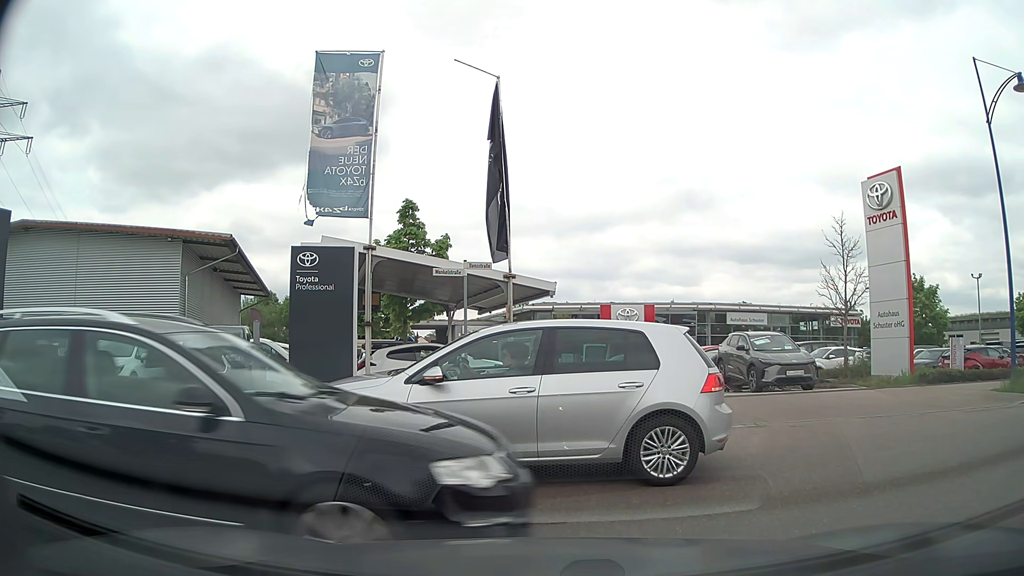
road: tertiary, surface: asphalt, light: Day
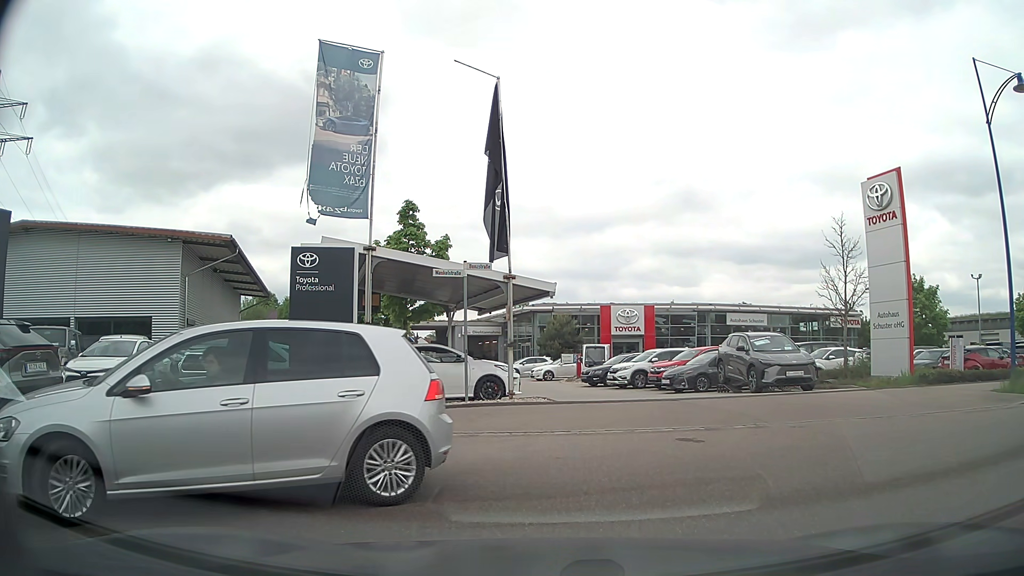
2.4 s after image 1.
(0.0, 0.0) m; 0°
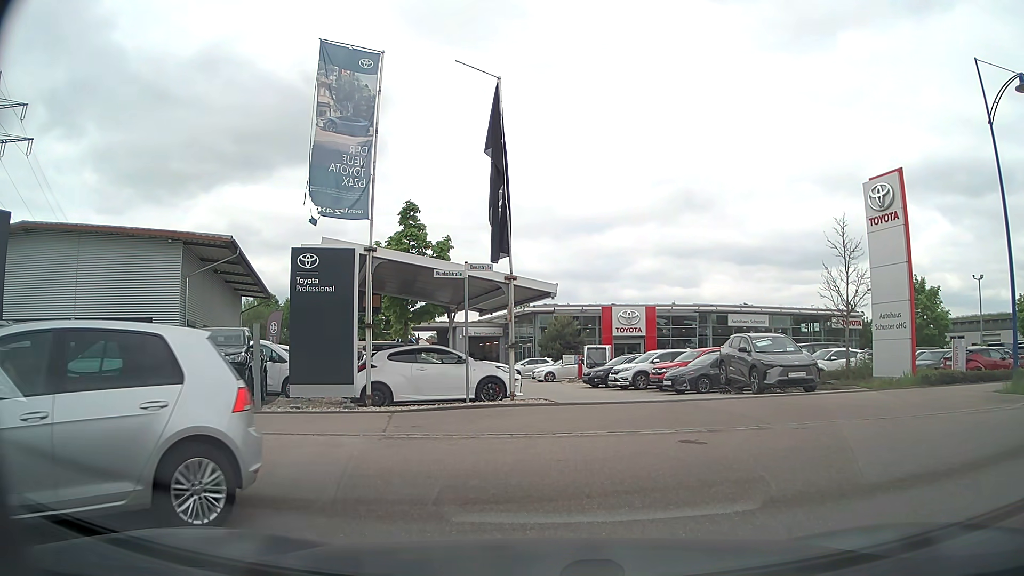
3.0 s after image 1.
(0.0, 0.0) m; 0°
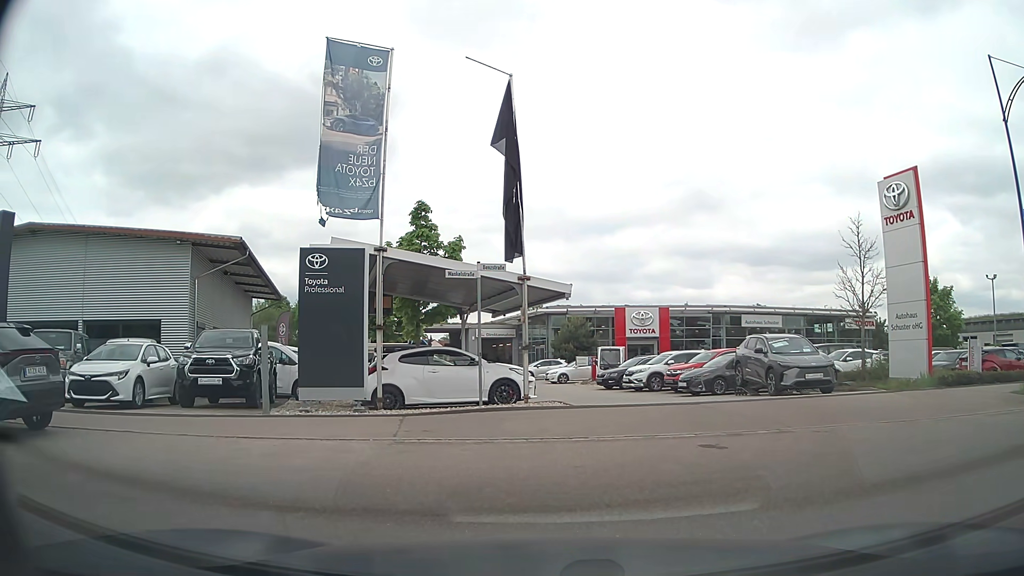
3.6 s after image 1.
(0.0, +0.3) m; 0°
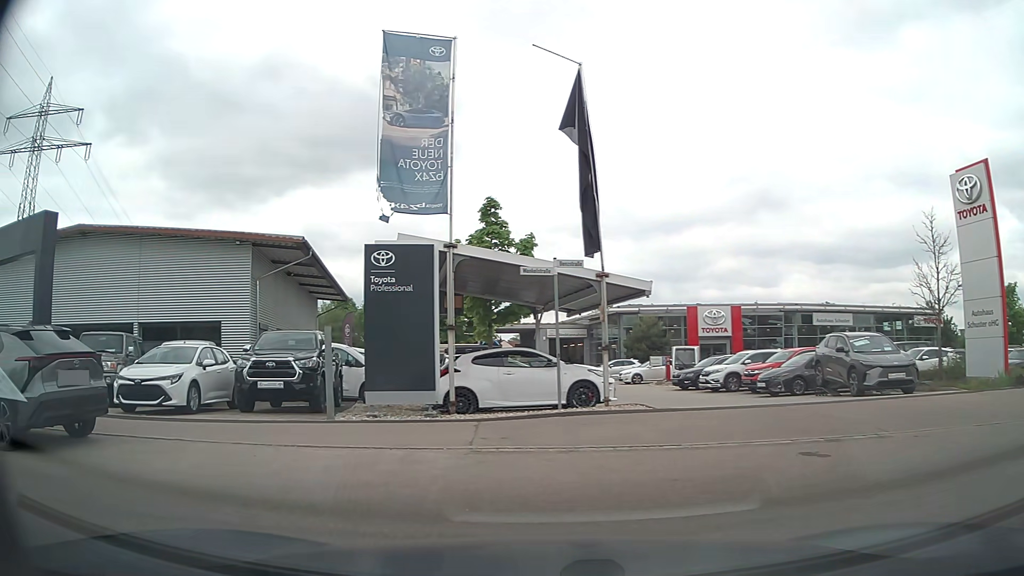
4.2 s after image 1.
(0.0, +0.8) m; -8°
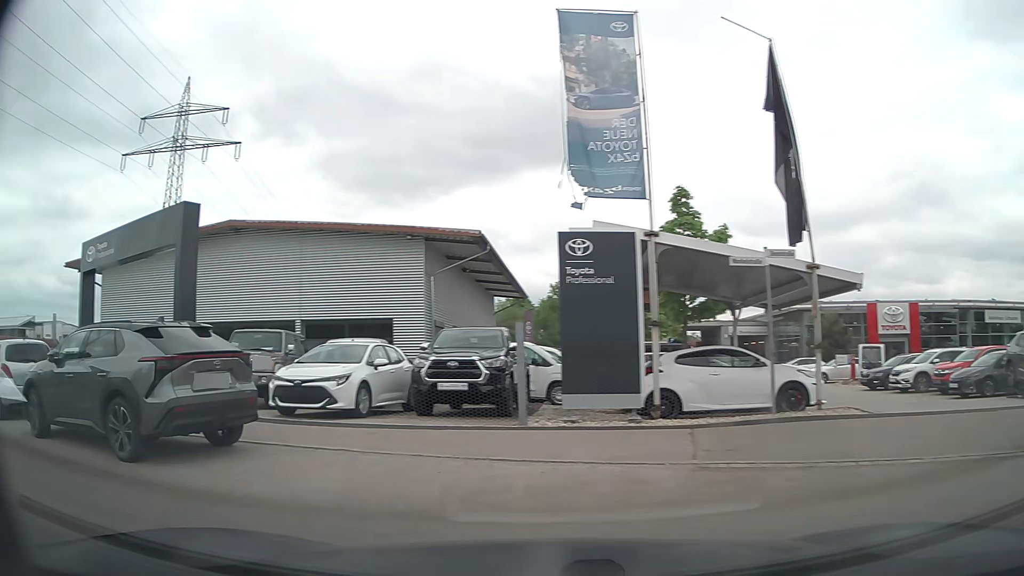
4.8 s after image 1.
(-0.2, +1.3) m; -15°
